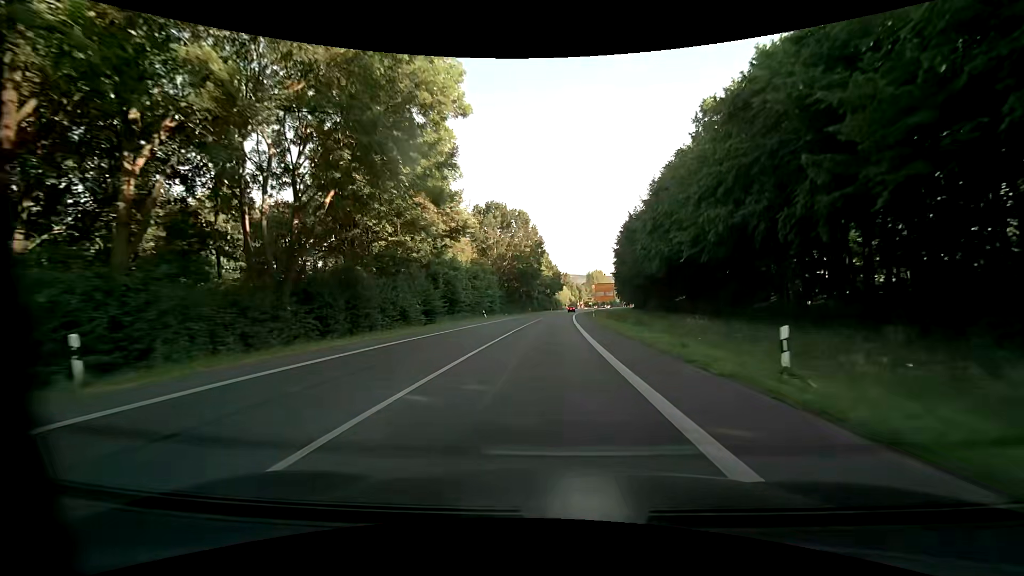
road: primary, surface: asphalt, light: Day
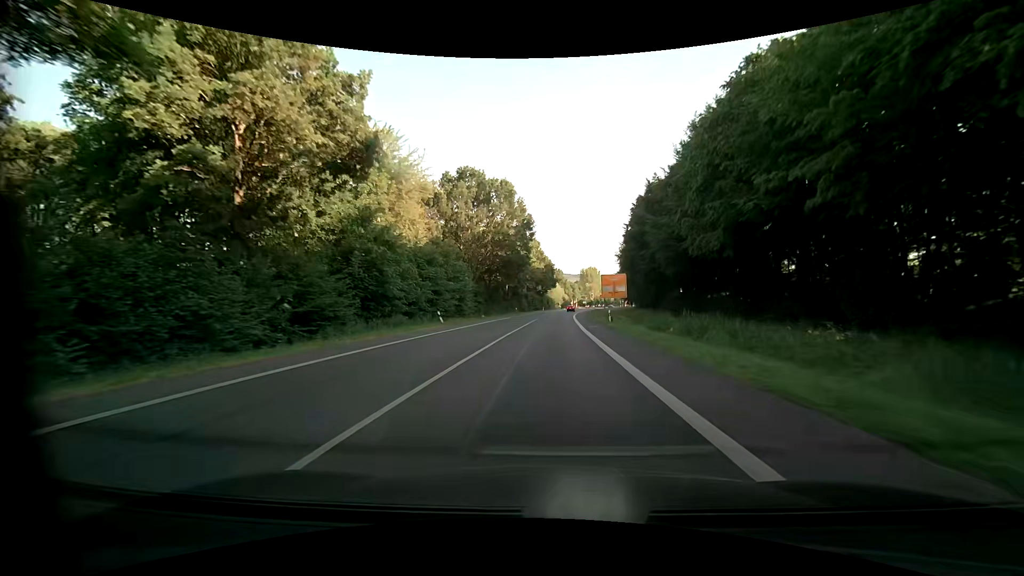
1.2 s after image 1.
(+0.1, +21.3) m; 0°
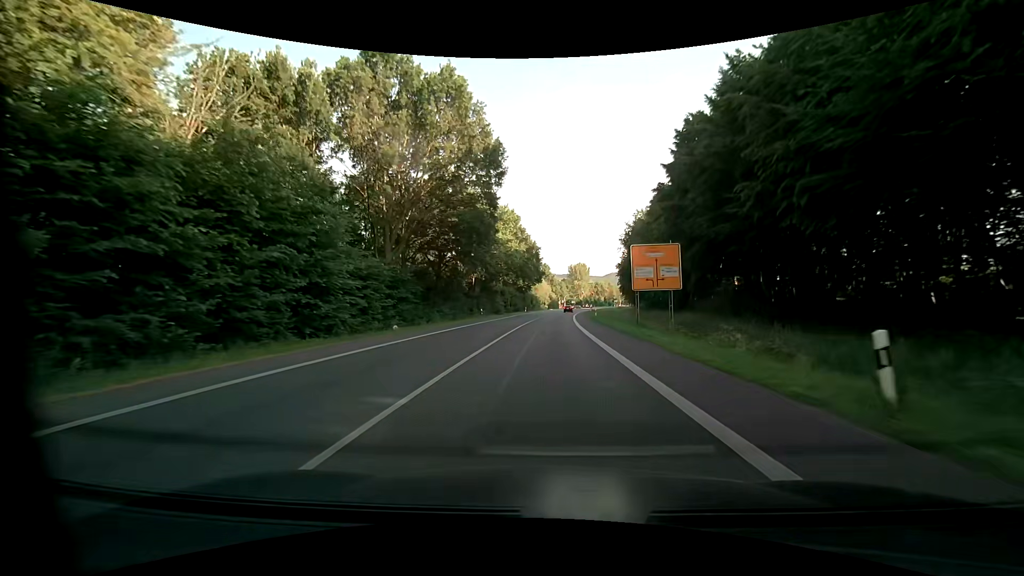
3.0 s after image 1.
(+0.6, +31.3) m; +2°
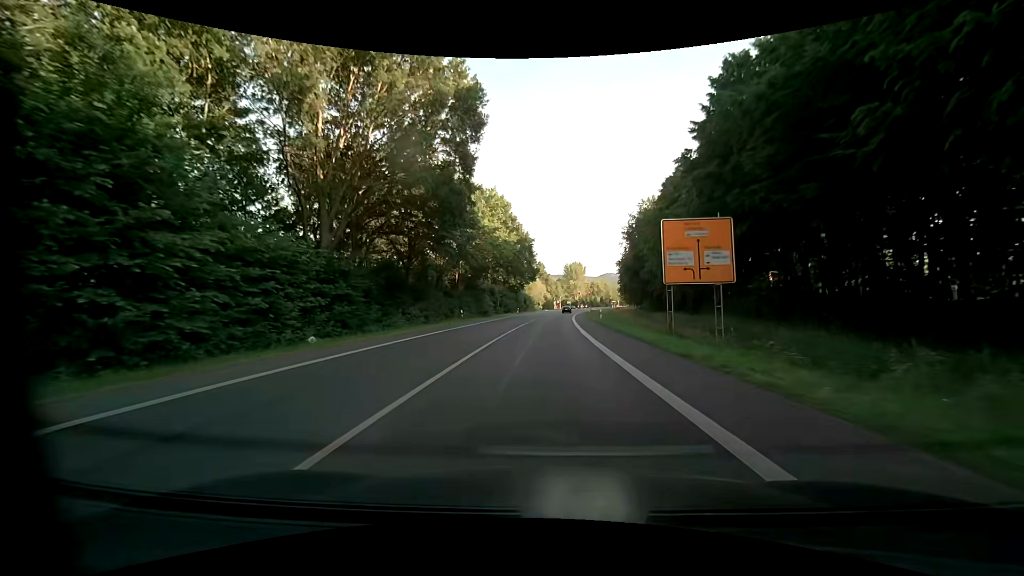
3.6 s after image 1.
(+0.1, +10.1) m; +1°
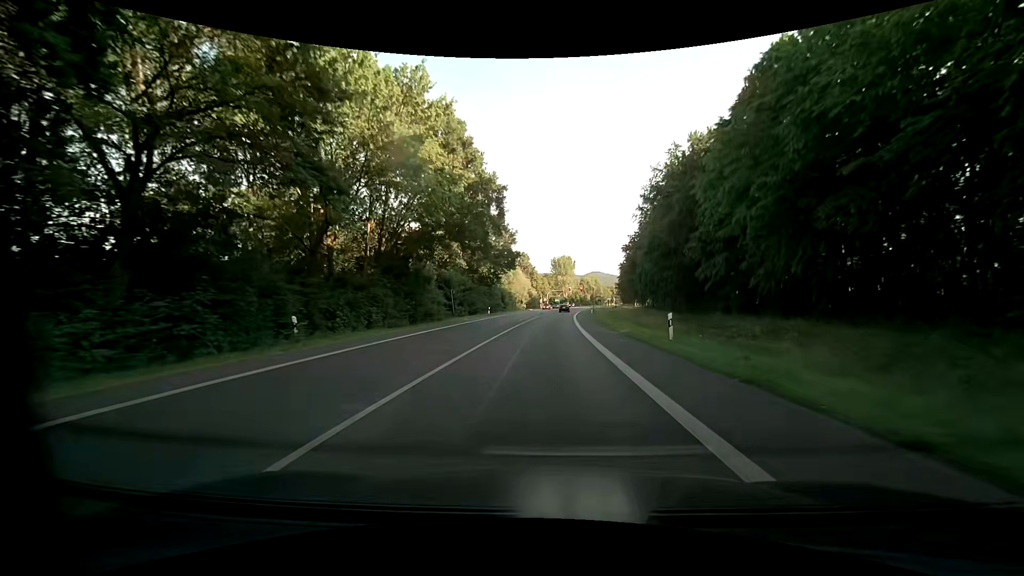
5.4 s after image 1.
(+0.5, +29.1) m; +1°
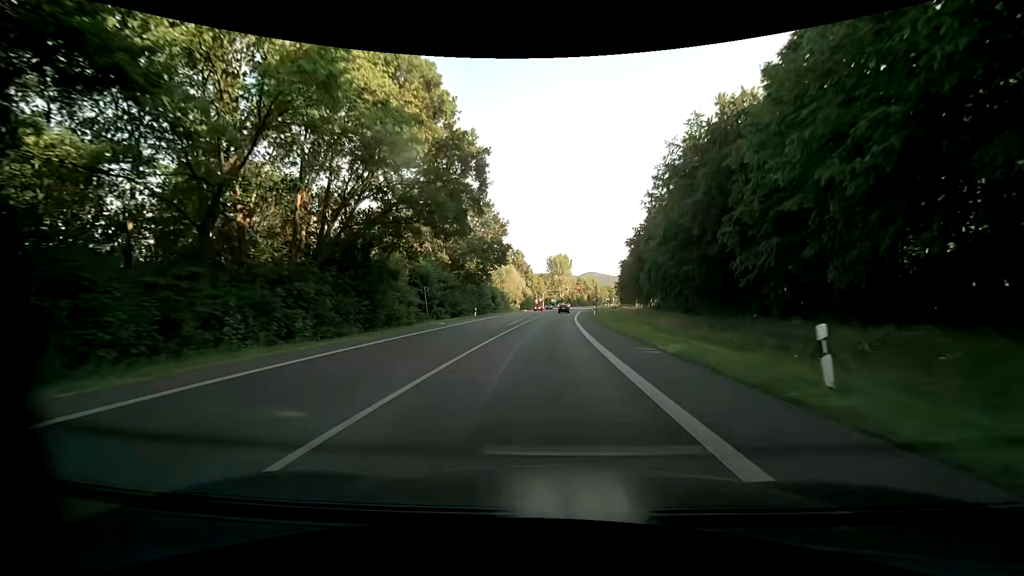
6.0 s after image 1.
(+0.1, +9.3) m; +1°
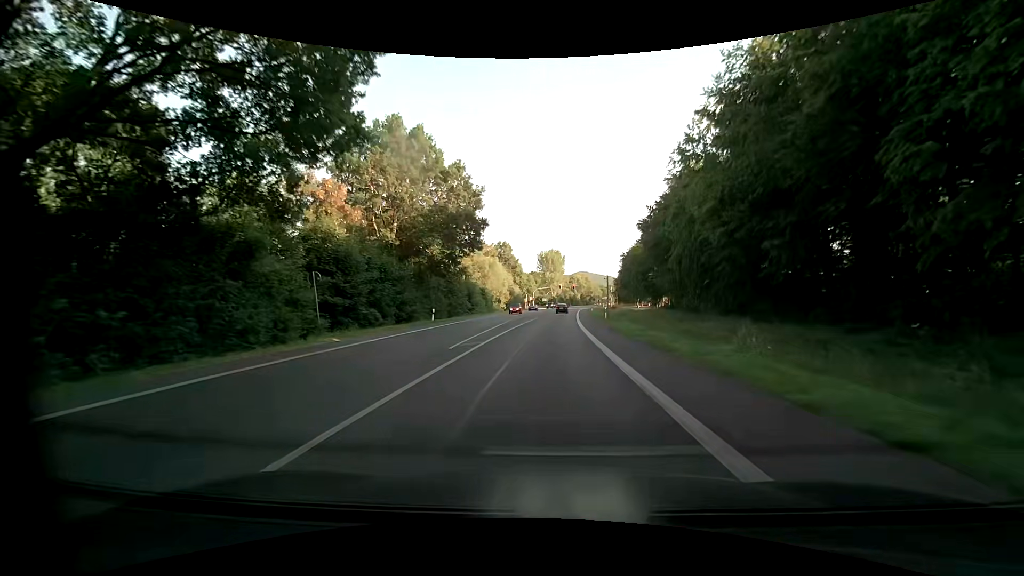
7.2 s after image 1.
(0.0, +17.7) m; +1°
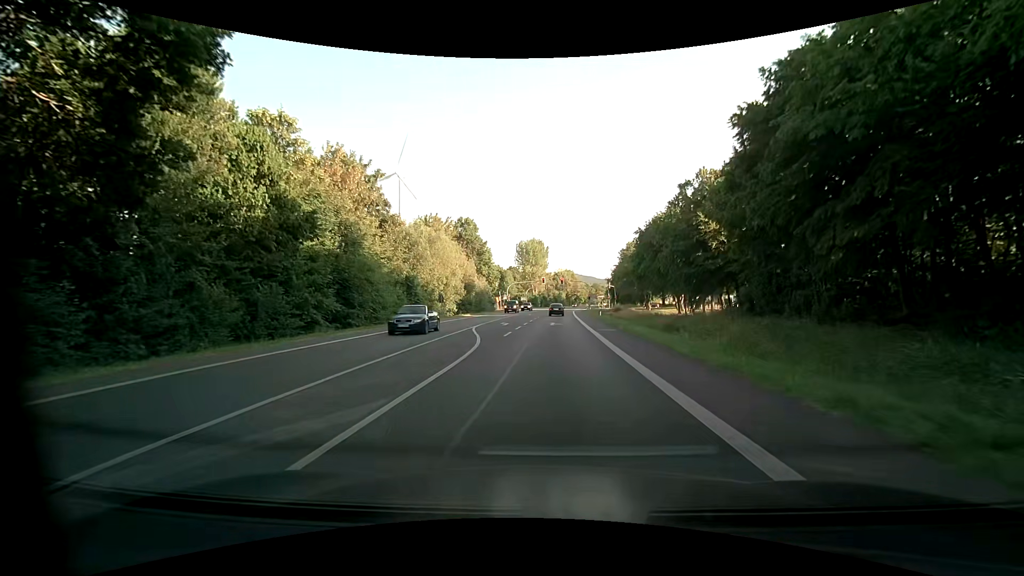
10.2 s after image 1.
(+0.6, +37.2) m; +2°
(0, +10) (-1, +20) (-2, +30) (-2, +40) (-2, +50) (-2, +60) (-2, +70) (-1, +80) (-1, +90) (0, +100) m
